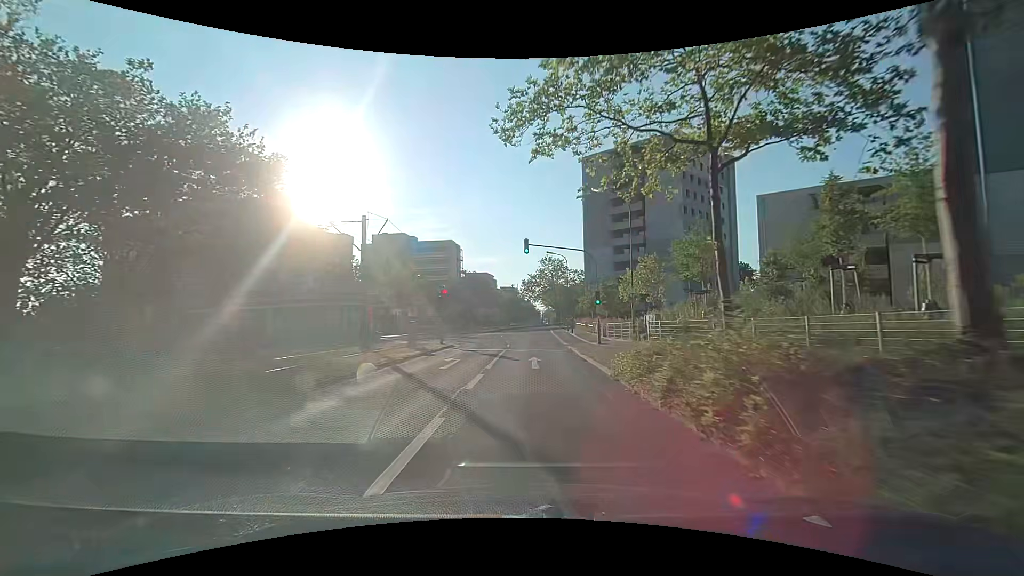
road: tertiary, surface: asphalt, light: Day
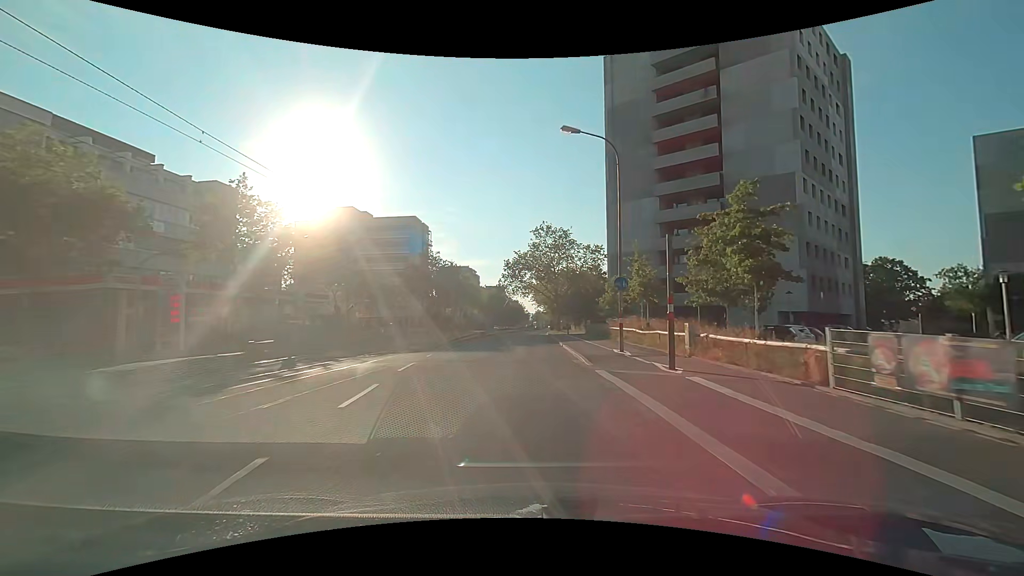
(+0.4, +37.7) m; +1°
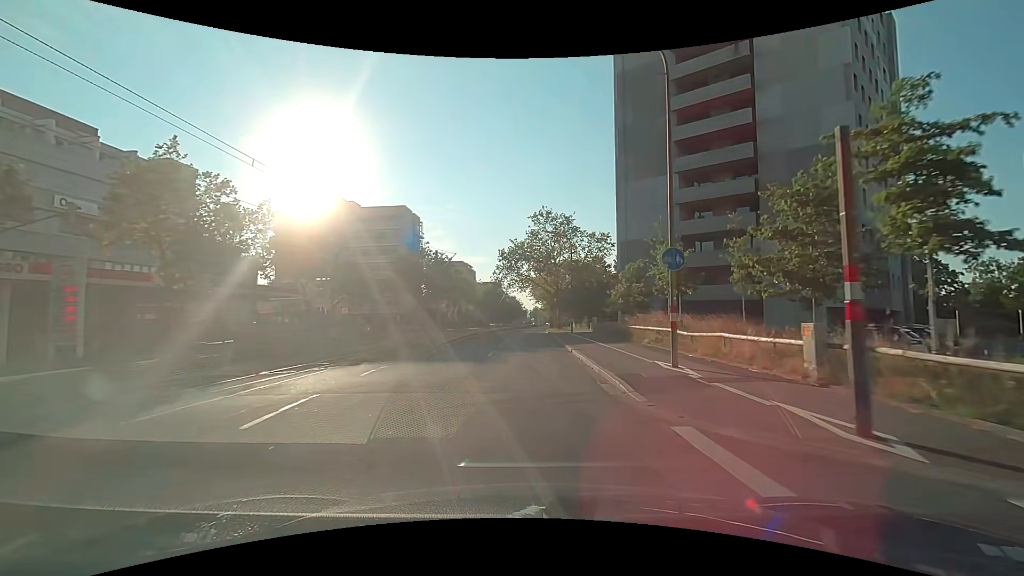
(0.0, +7.5) m; 0°
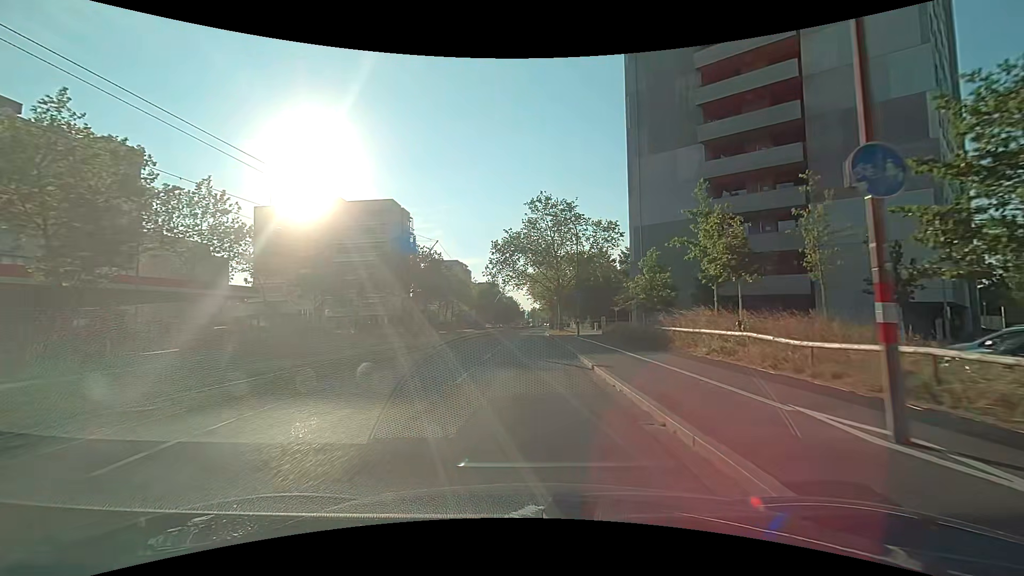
(0.0, +7.6) m; 0°
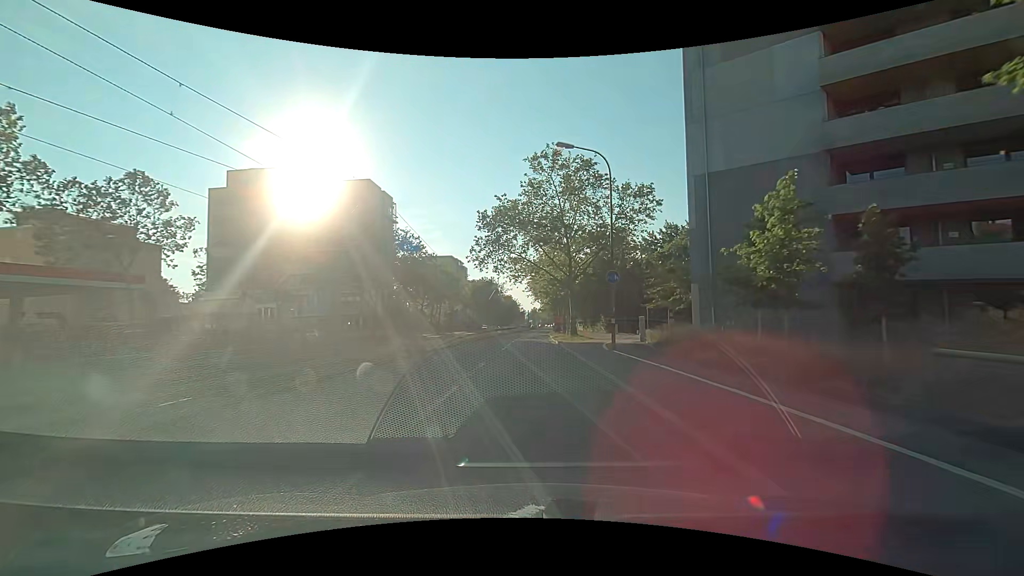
(0.0, +15.2) m; 0°
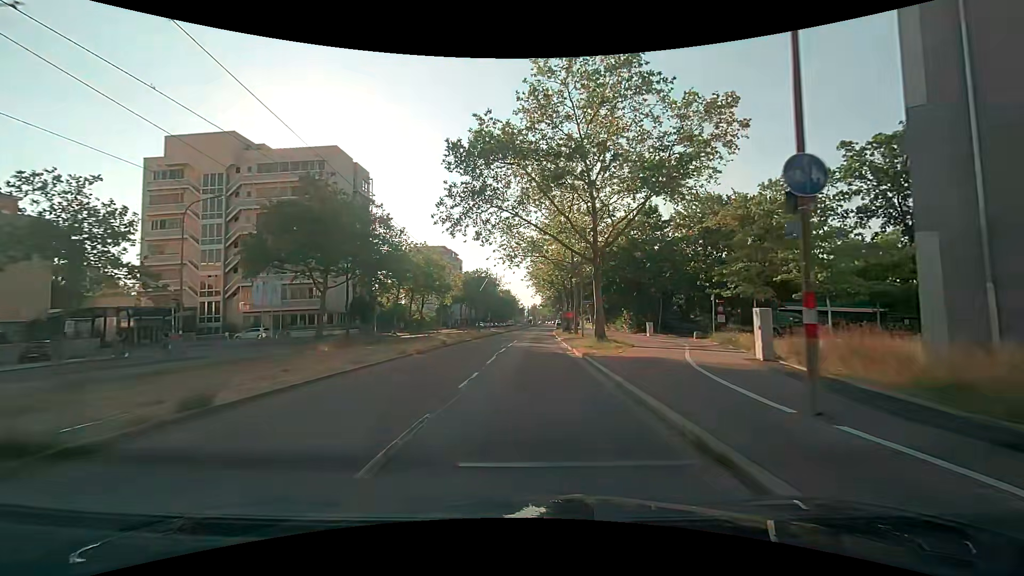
(0.0, +15.2) m; 0°
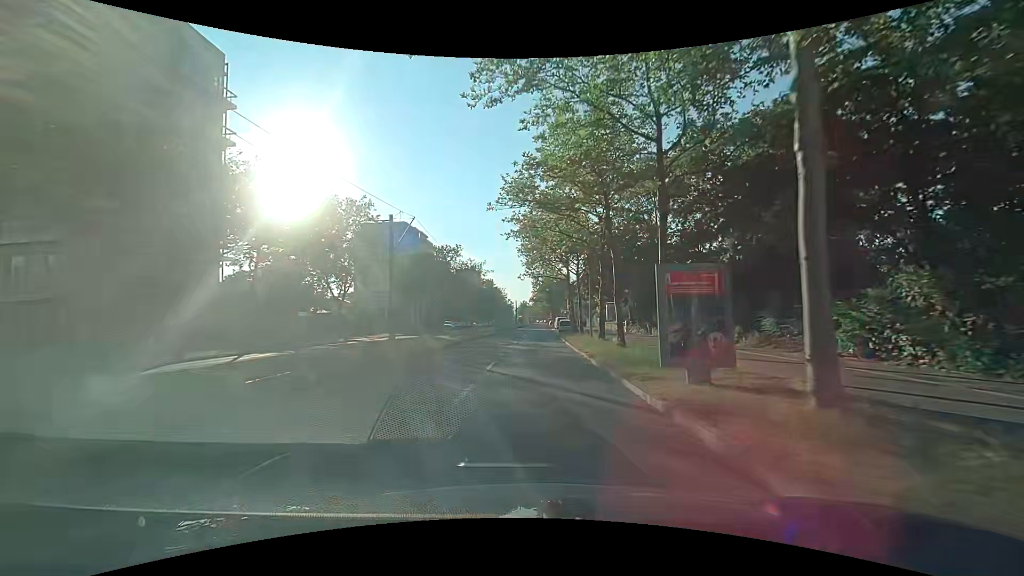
(+0.4, +38.3) m; +2°
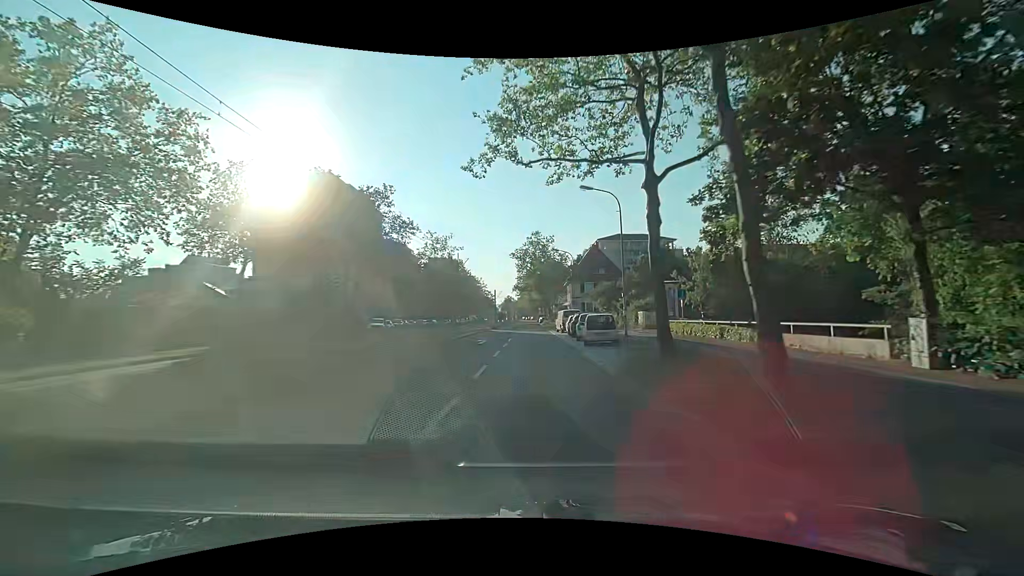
(0.0, +38.4) m; 0°
(0, +10) (0, +20) (+1, +30) (+1, +40) (+2, +50) (+2, +60) (+2, +70) (+2, +80) (+2, +90) (+2, +100) m
